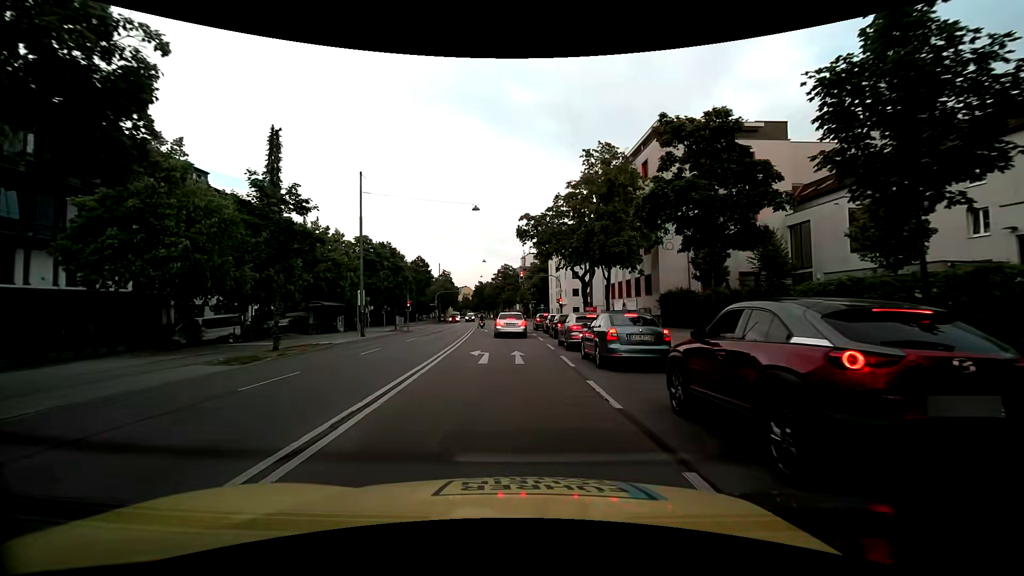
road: primary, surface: asphalt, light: Day
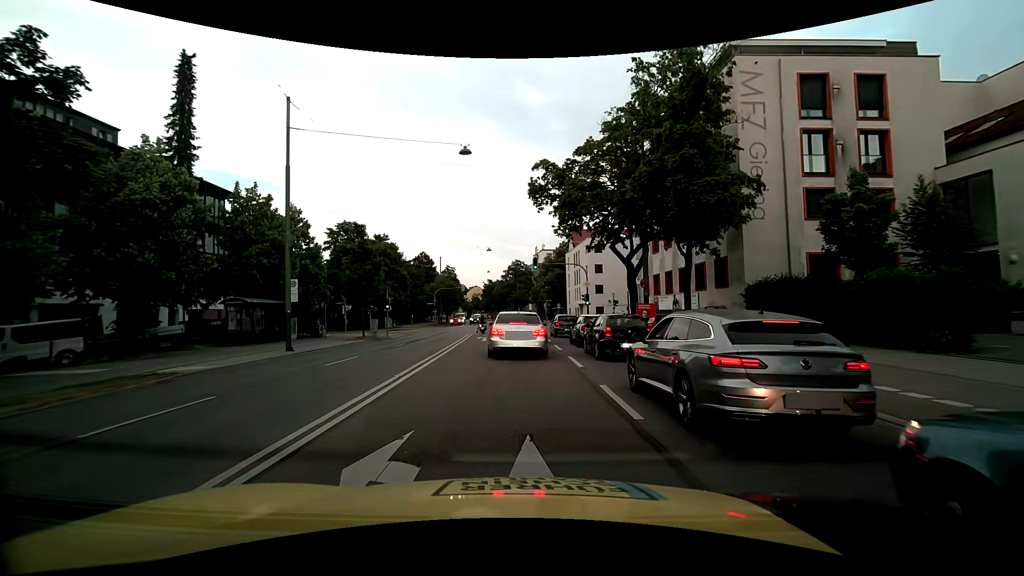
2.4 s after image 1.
(-0.1, +12.7) m; -1°
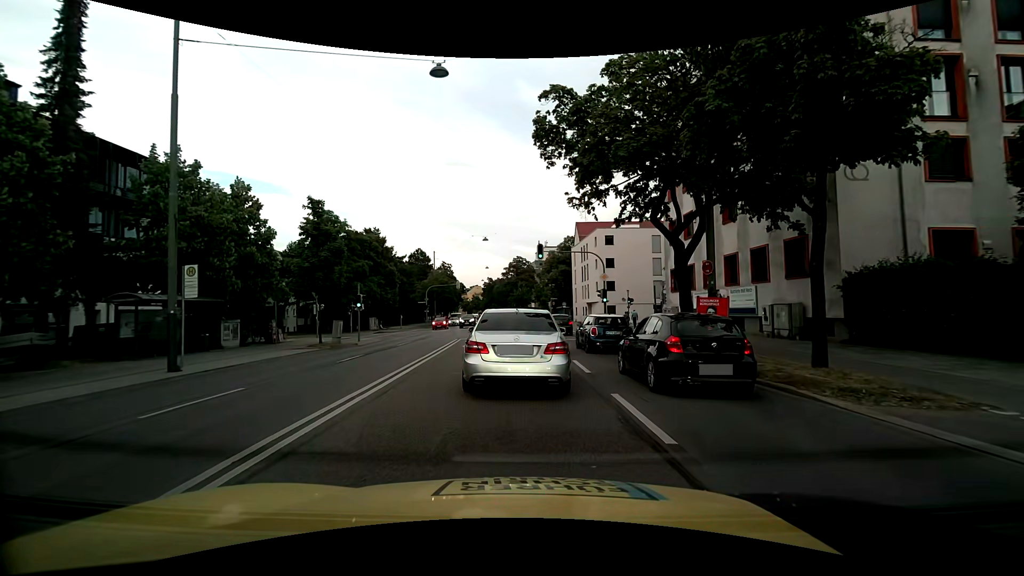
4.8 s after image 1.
(0.0, +7.5) m; 0°
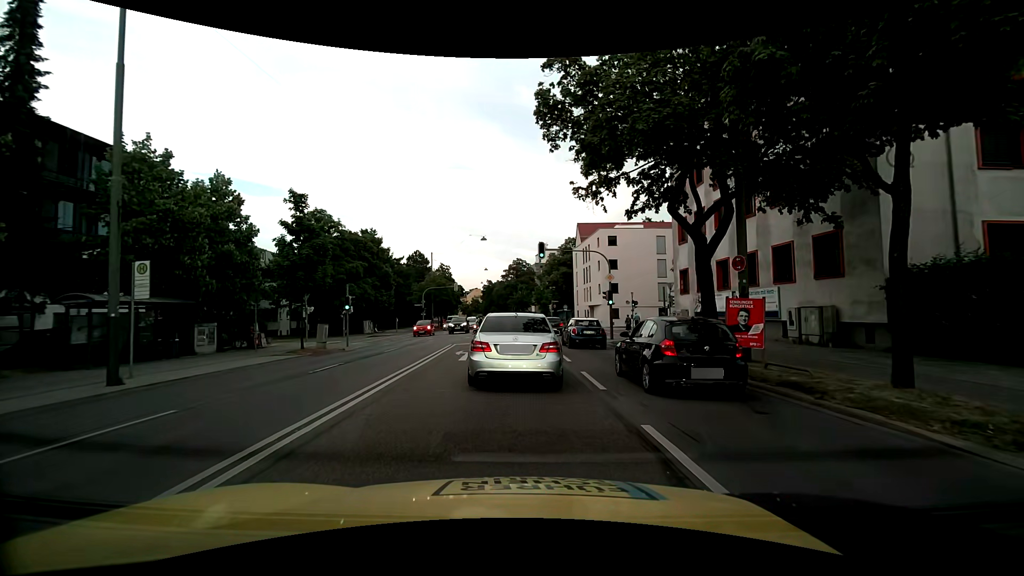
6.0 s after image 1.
(0.0, +2.2) m; -1°
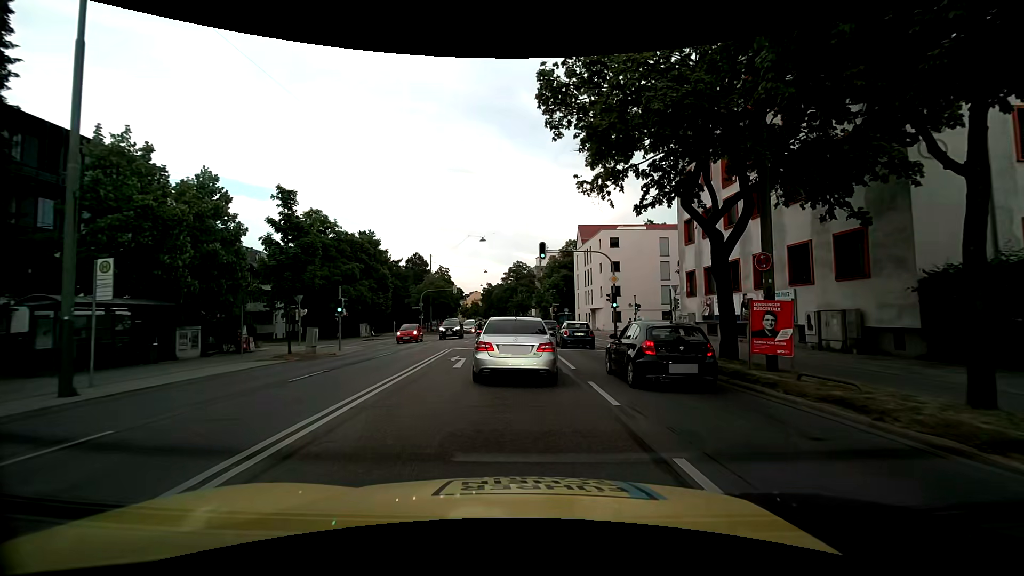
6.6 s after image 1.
(0.0, +1.4) m; 0°
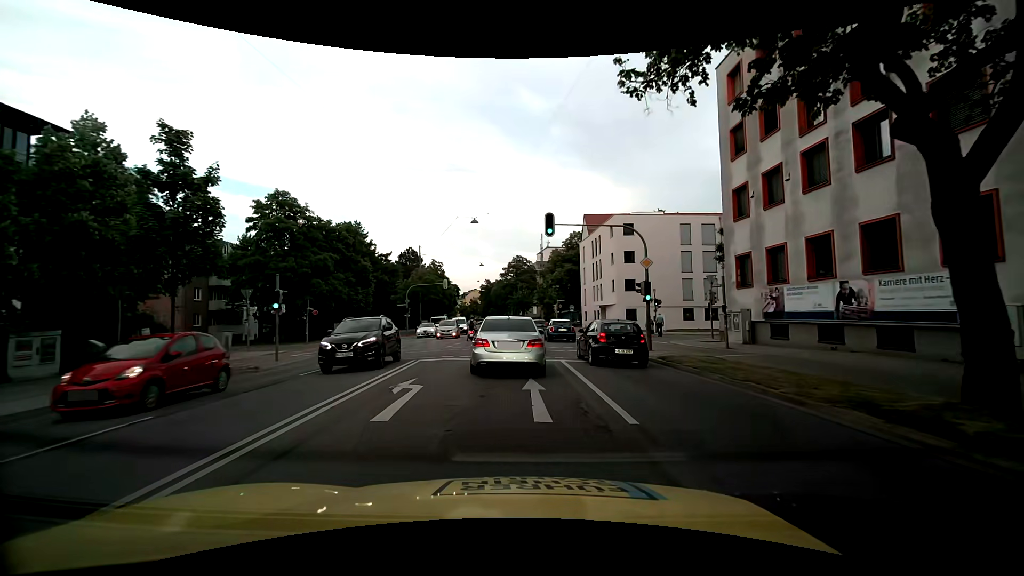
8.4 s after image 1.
(+0.1, +8.2) m; 0°
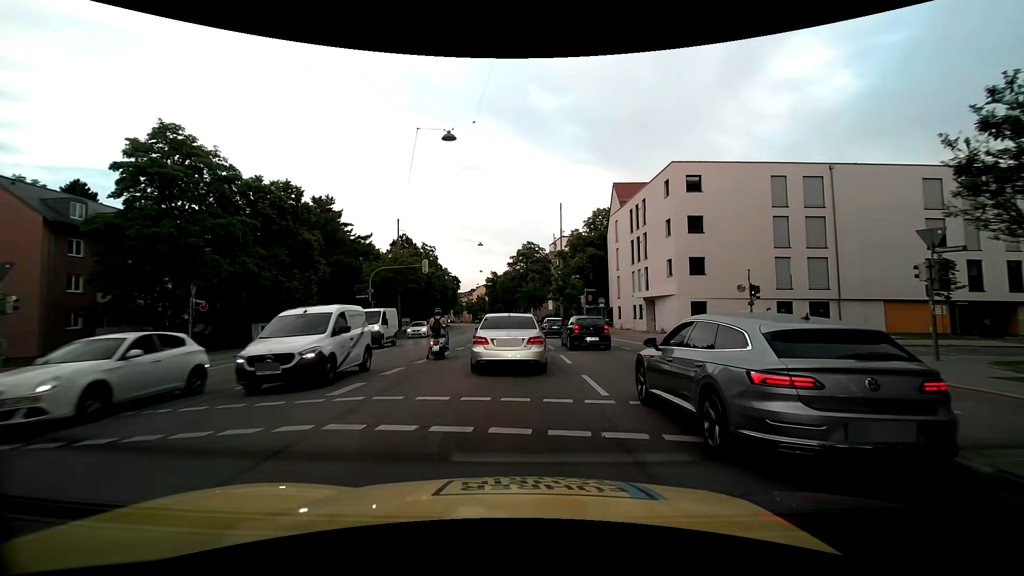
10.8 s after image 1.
(0.0, +17.2) m; 0°
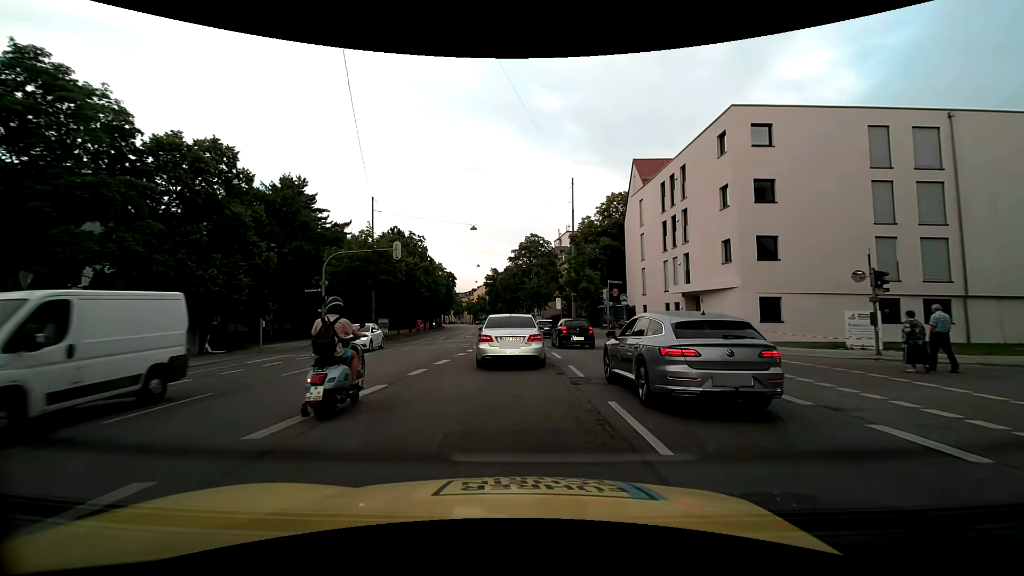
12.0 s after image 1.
(0.0, +9.6) m; -1°
(0, +10) (0, +20) (-1, +30) (-1, +40) (-2, +50) (-3, +60) (-4, +70) (-5, +80) (-6, +90) (-7, +100) m
